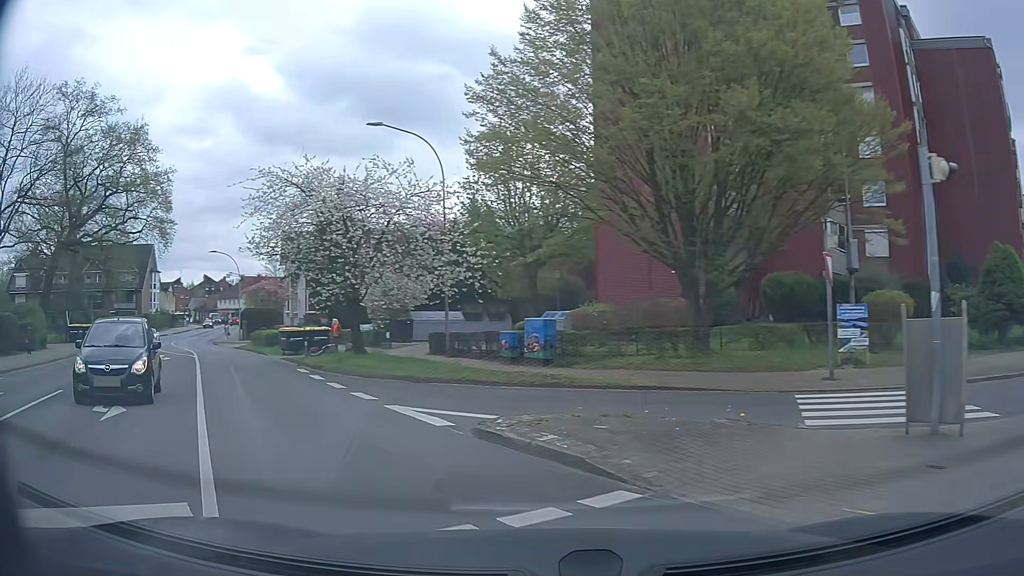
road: tertiary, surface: asphalt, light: Day
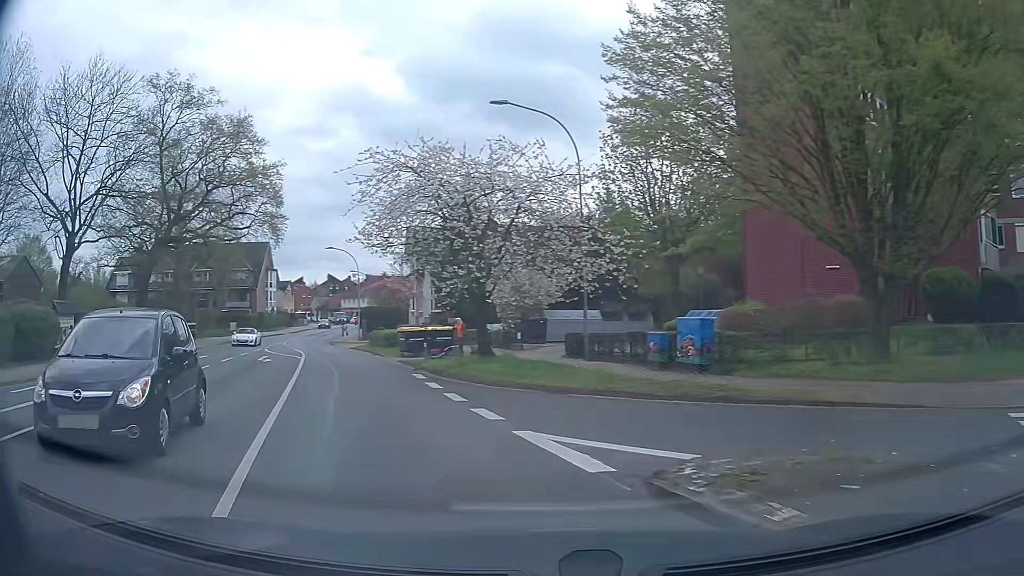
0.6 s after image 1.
(-0.2, +3.0) m; -10°
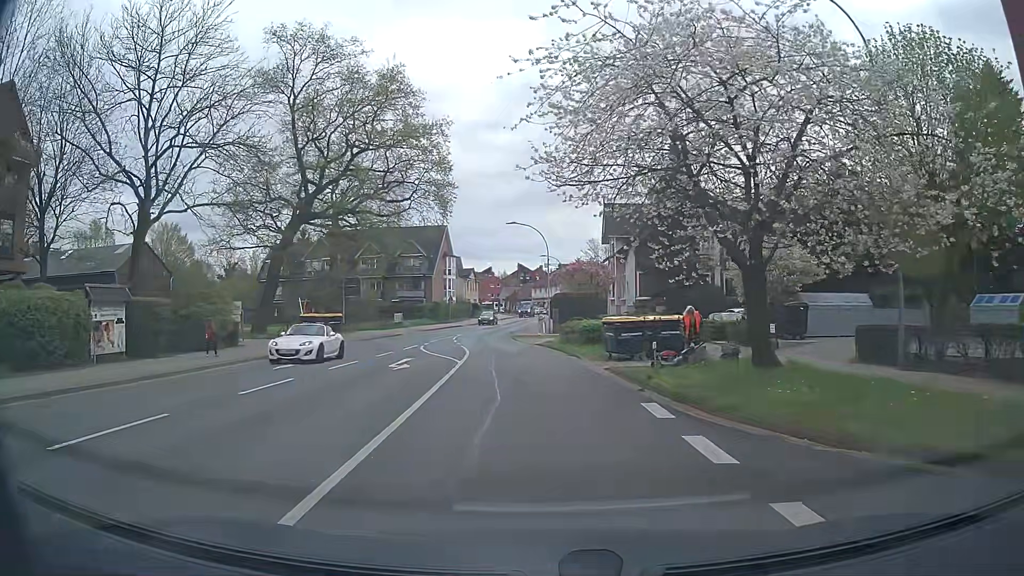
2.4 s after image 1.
(-1.9, +9.6) m; -17°
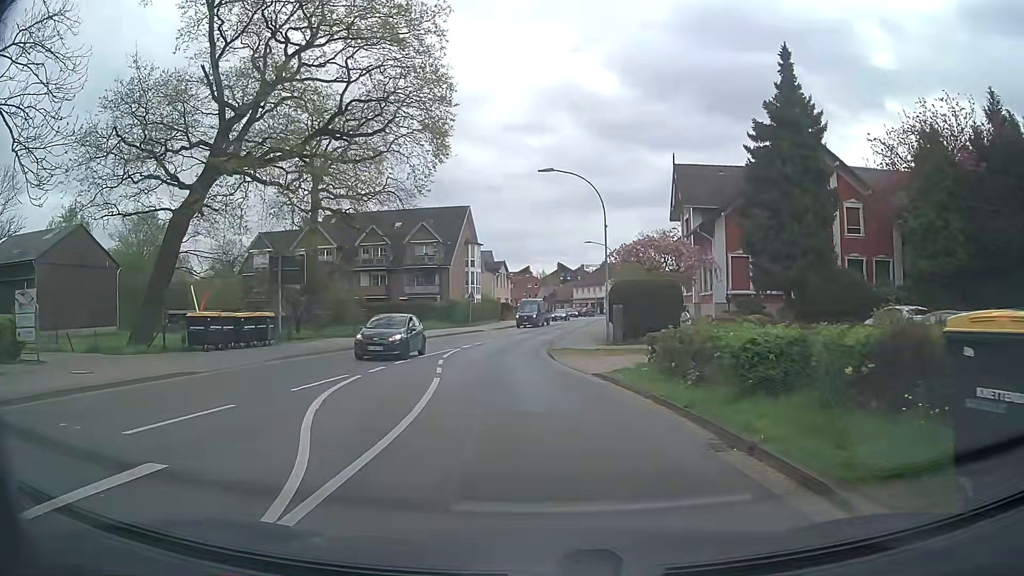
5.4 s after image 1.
(-0.6, +17.1) m; -4°
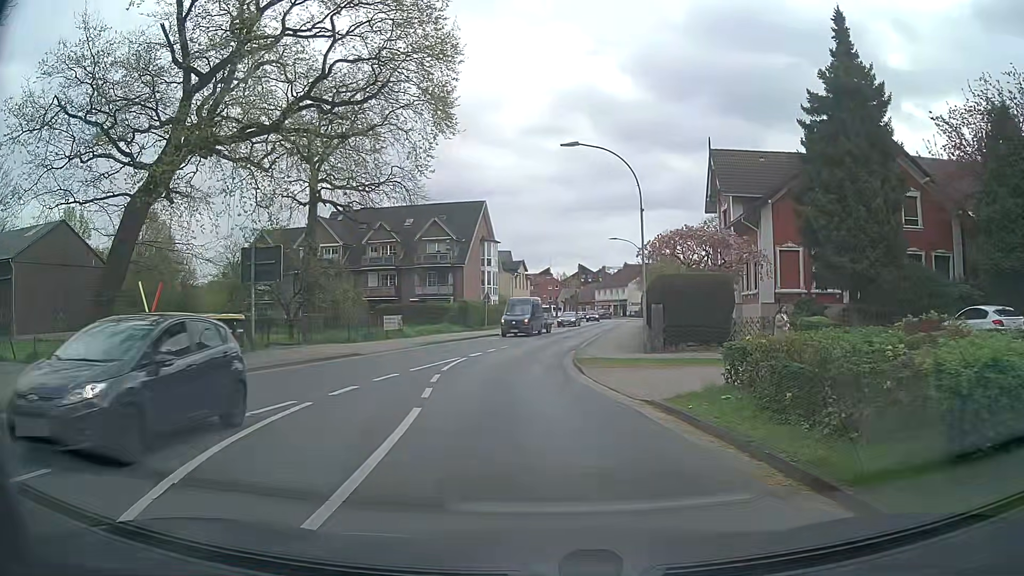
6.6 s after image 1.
(0.0, +4.8) m; -1°
